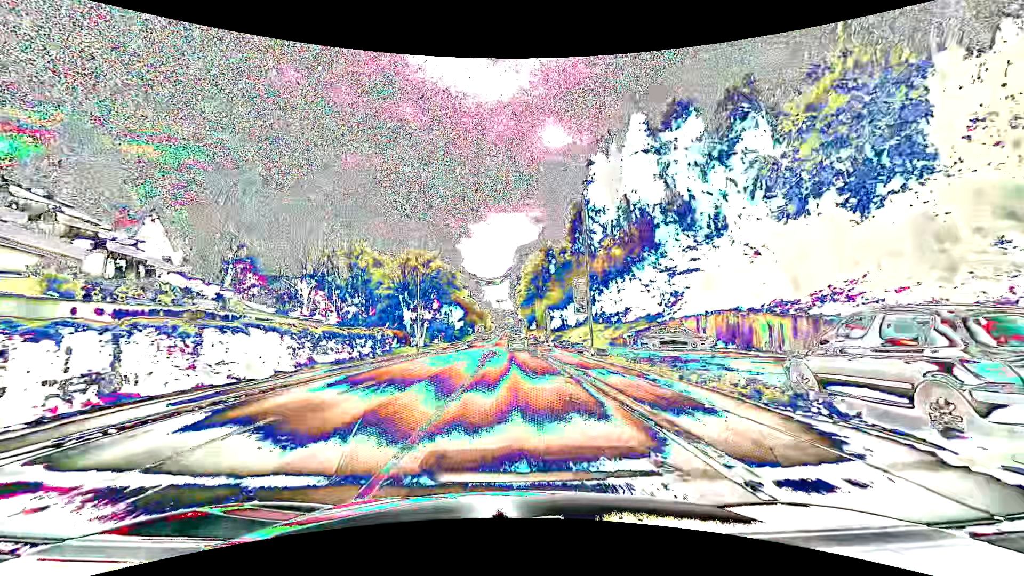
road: tertiary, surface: asphalt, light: Day
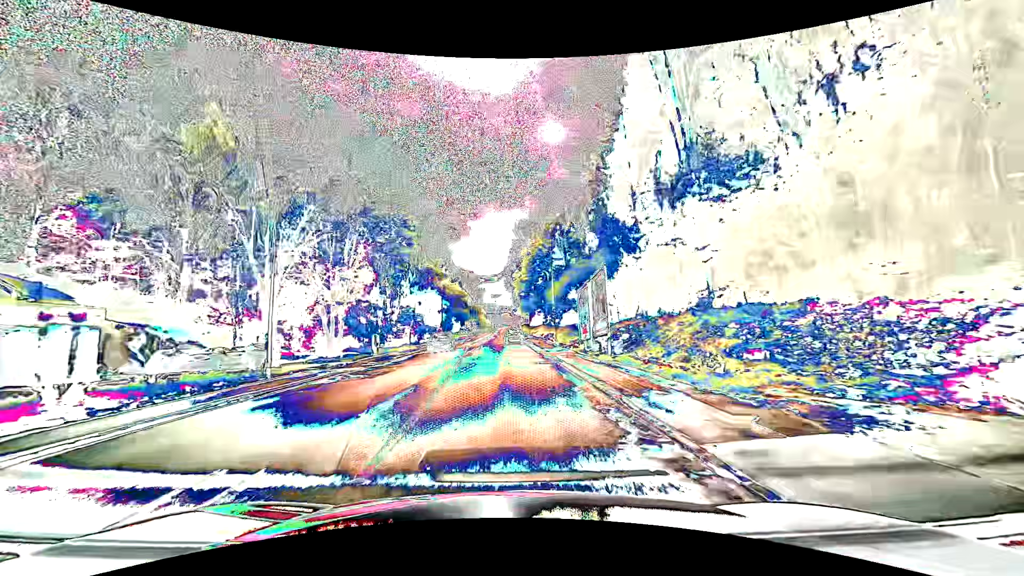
(+0.3, +30.5) m; +1°
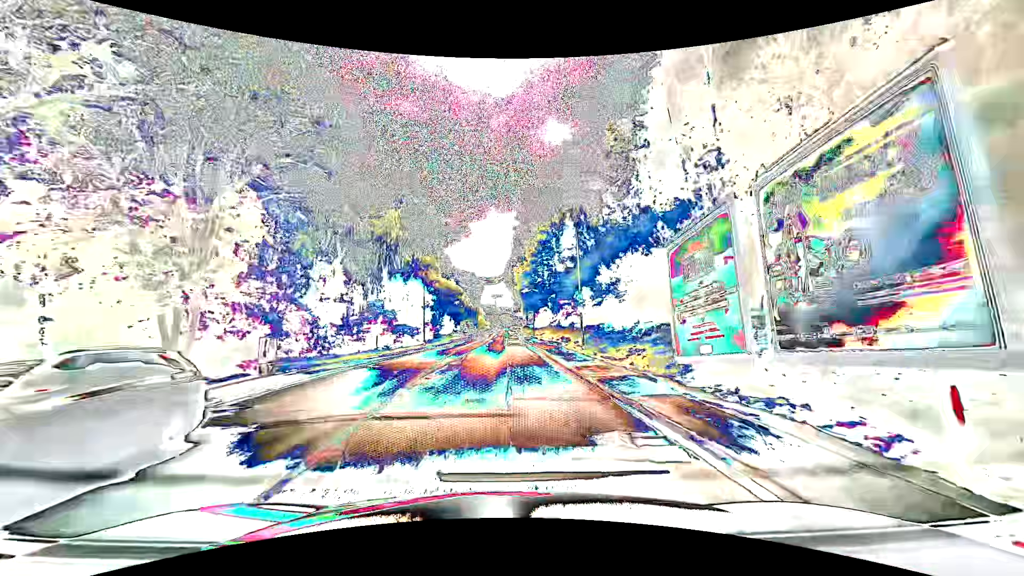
(0.0, +15.3) m; 0°
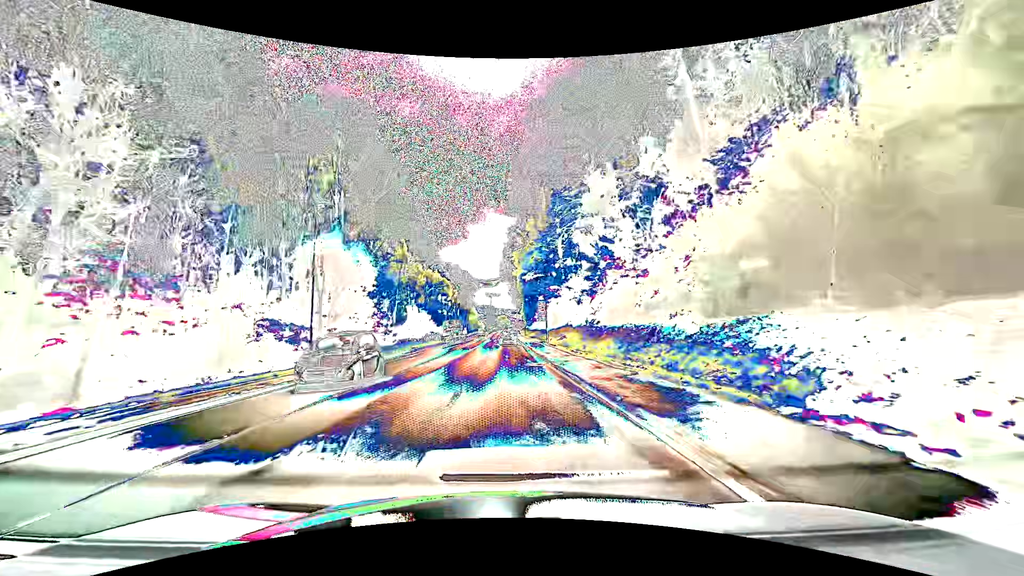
(0.0, +30.5) m; 0°
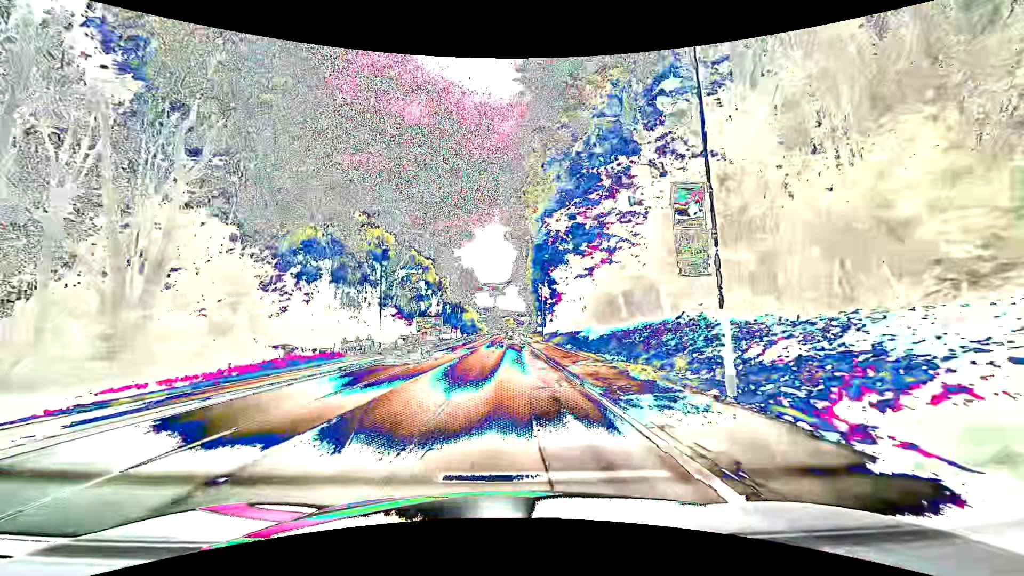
(-0.1, +38.0) m; 0°
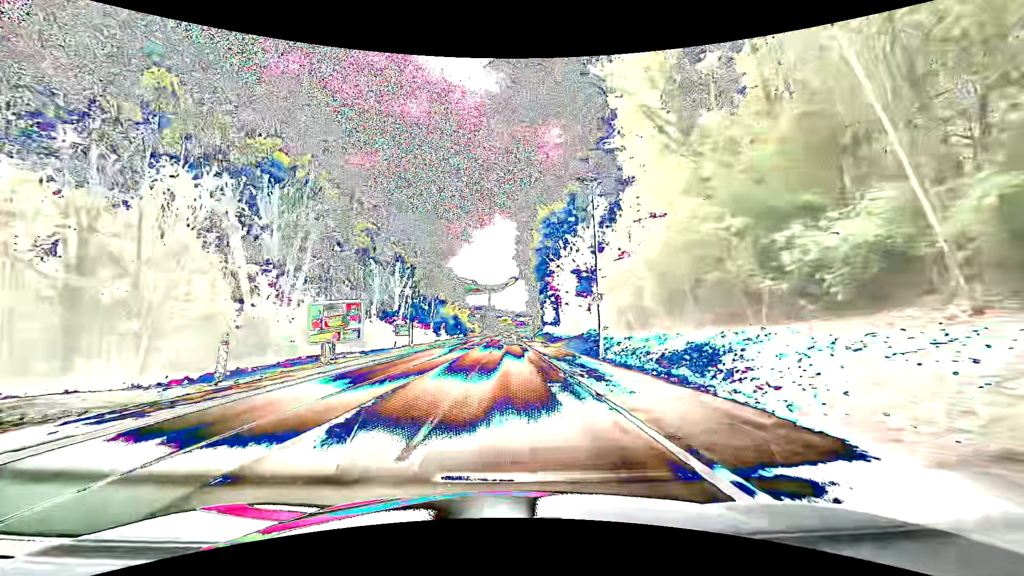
(-0.1, +37.9) m; 0°
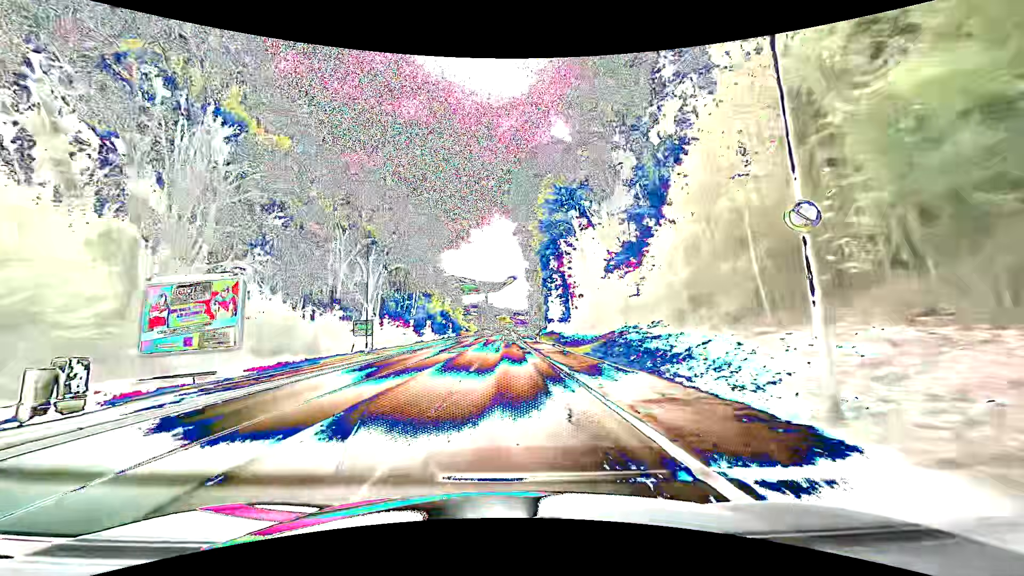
(+0.1, +15.2) m; +1°
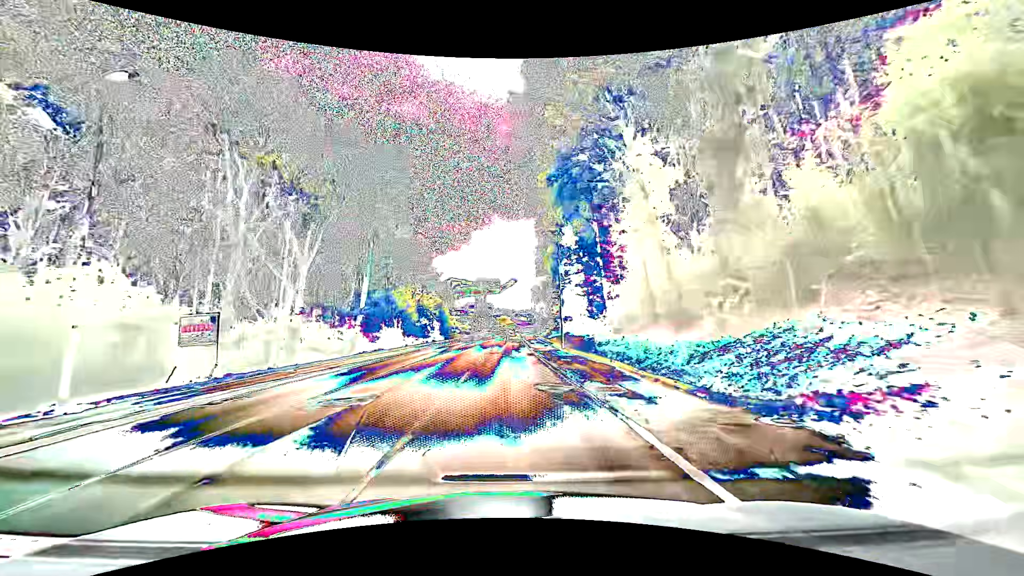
(-0.1, +22.8) m; -1°
(0, +10) (0, +20) (0, +30) (0, +40) (0, +50) (0, +60) (+1, +70) (+1, +80) (+2, +90) (+2, +100) m
